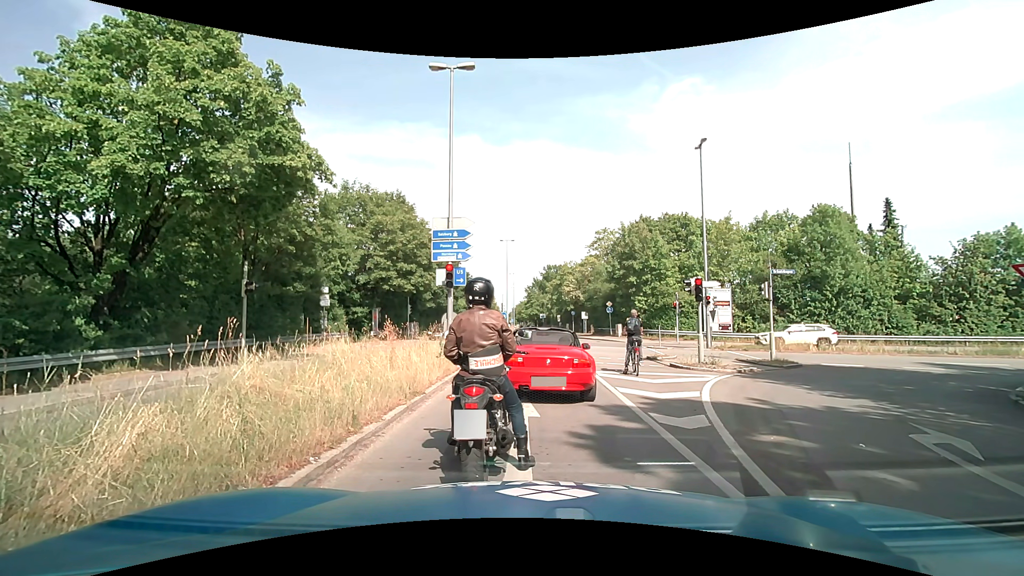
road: tertiary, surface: asphalt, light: Day
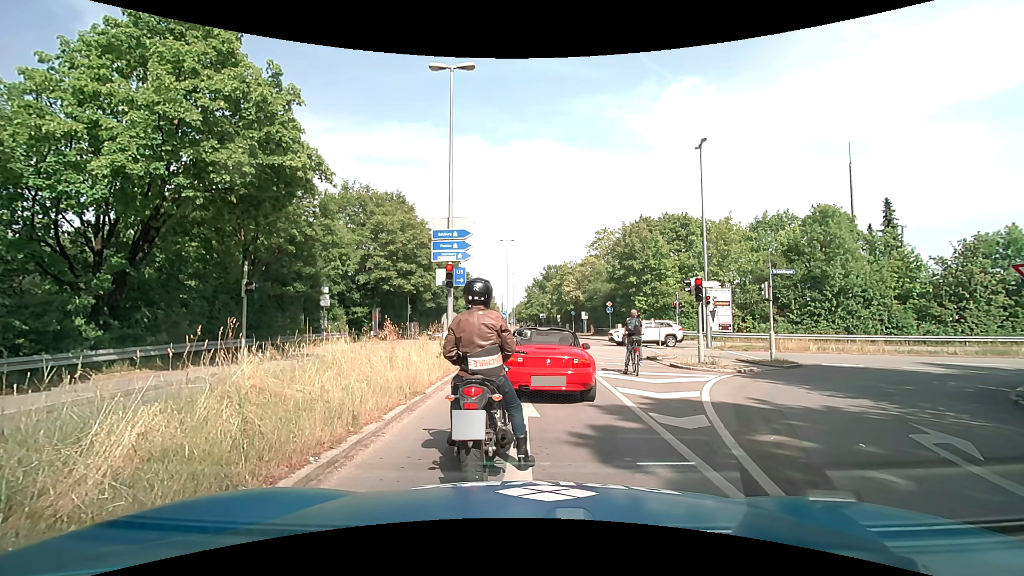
(0.0, 0.0) m; 0°
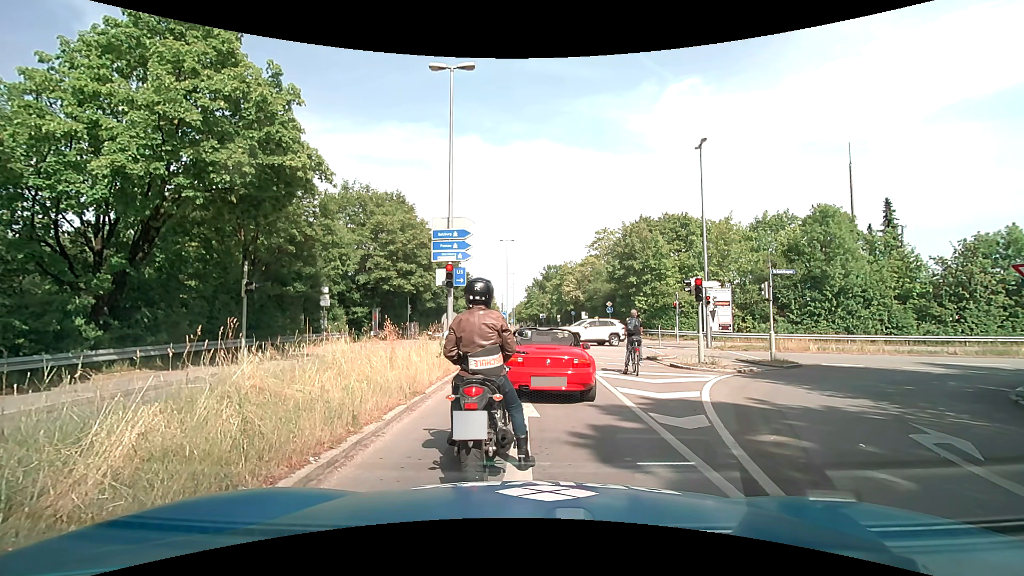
(0.0, 0.0) m; 0°
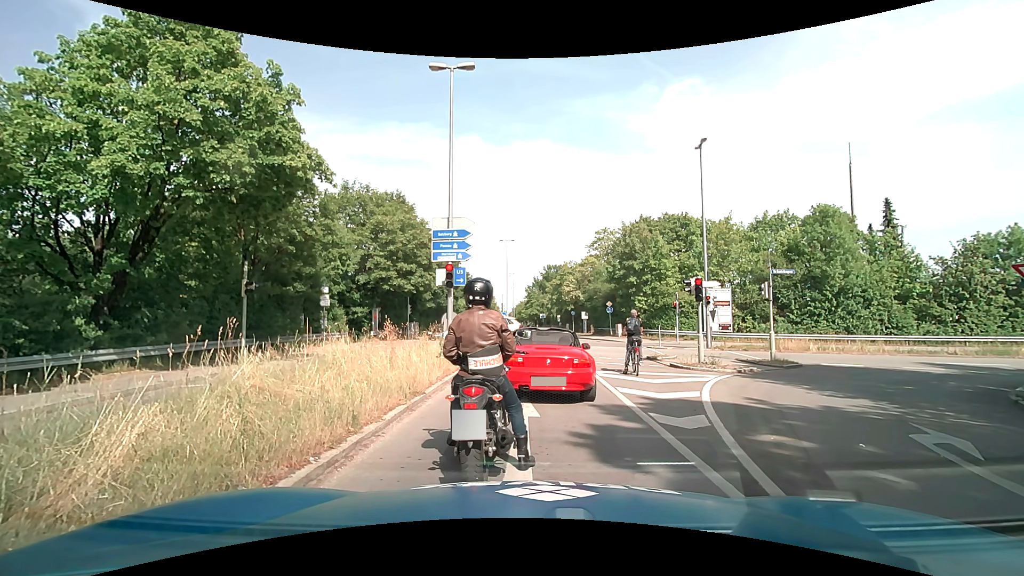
(0.0, 0.0) m; 0°
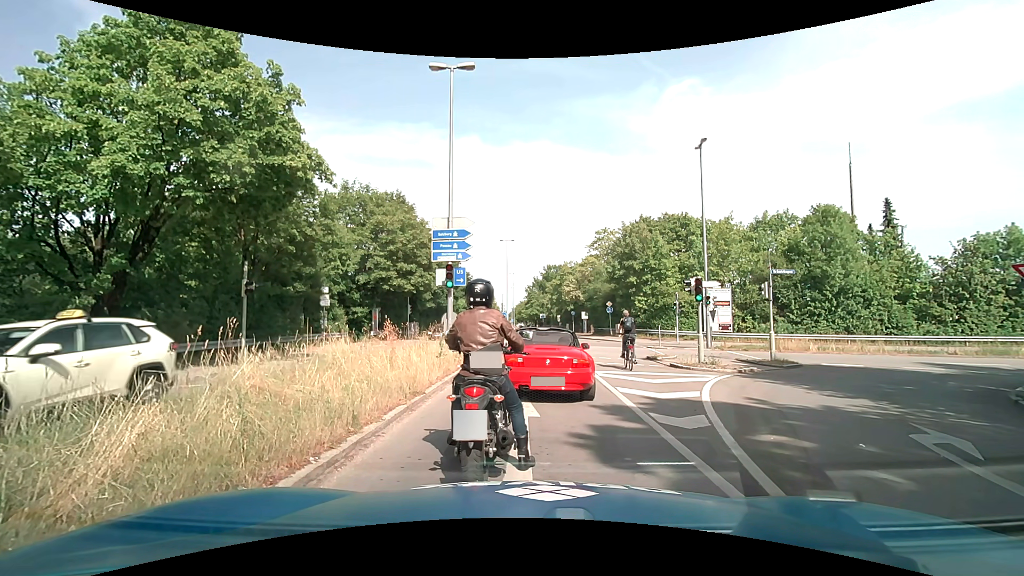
(0.0, 0.0) m; 0°
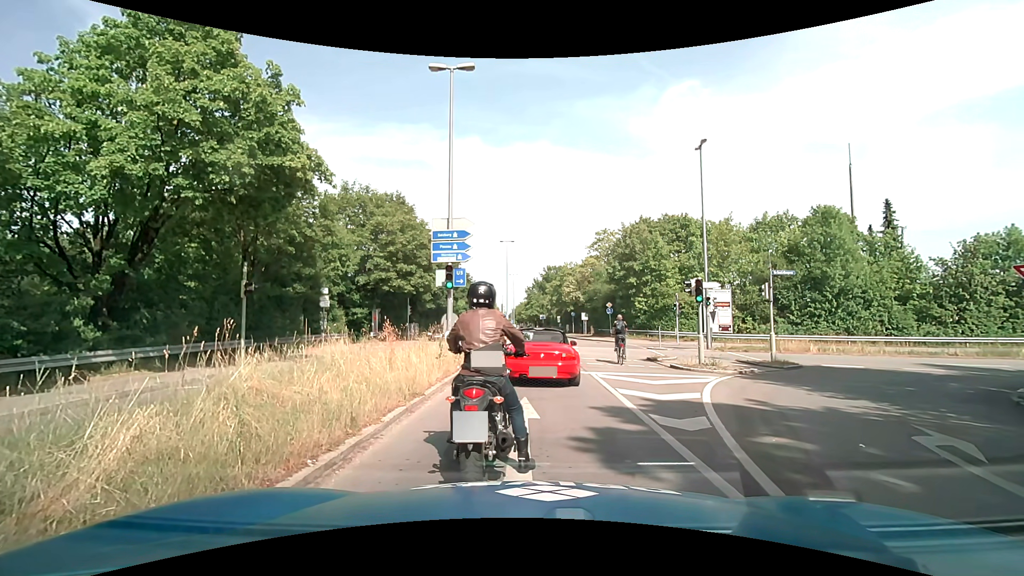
(0.0, 0.0) m; 0°
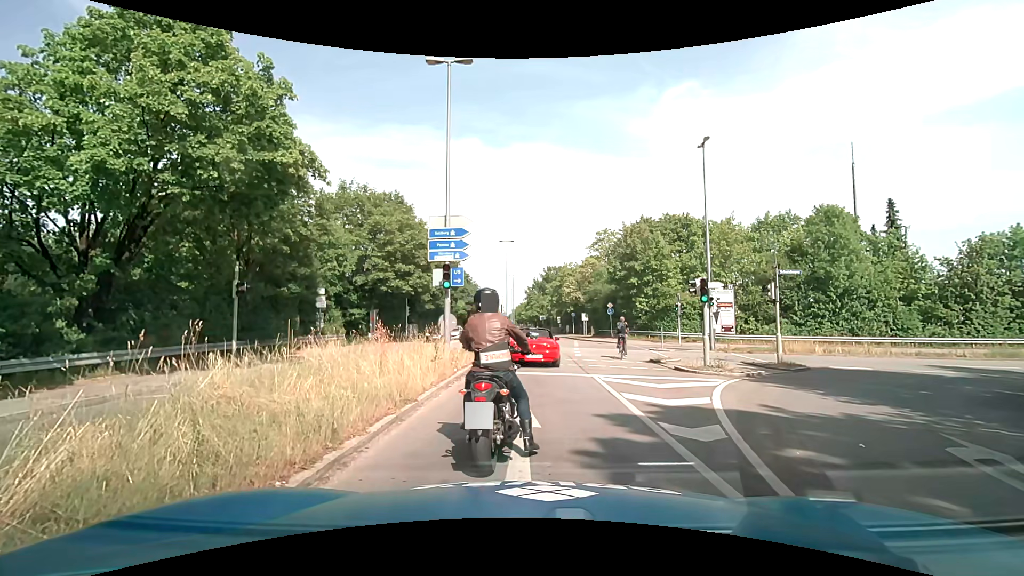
(0.0, +0.5) m; 0°
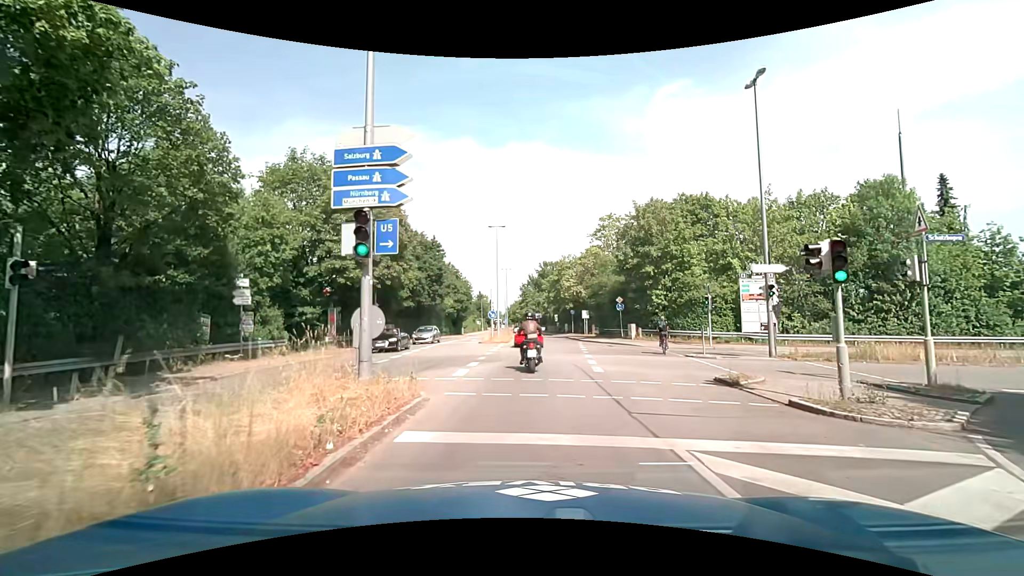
(+0.2, +8.1) m; +1°
(0, +10) (0, +20) (+1, +30) (+1, +40) (+1, +50) (+1, +60) (+1, +70) (0, +80) (0, +90) (-1, +100) m
